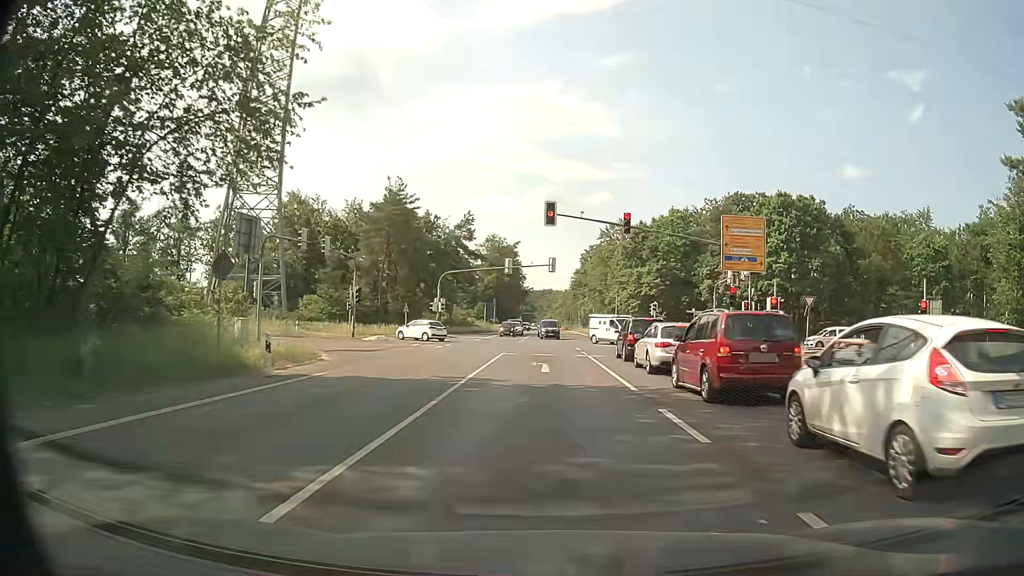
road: primary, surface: asphalt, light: Day
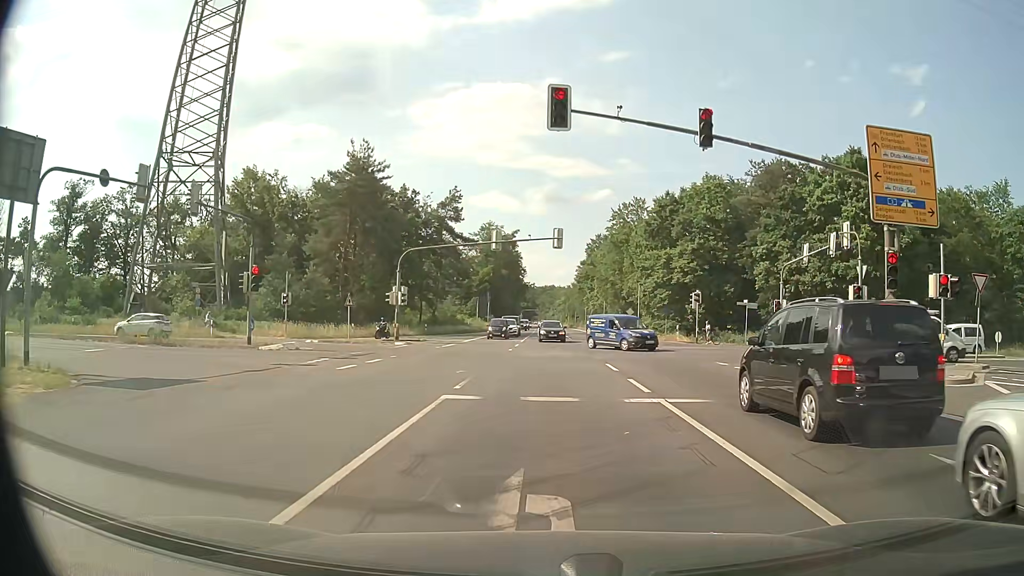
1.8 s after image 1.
(0.0, +16.8) m; 0°
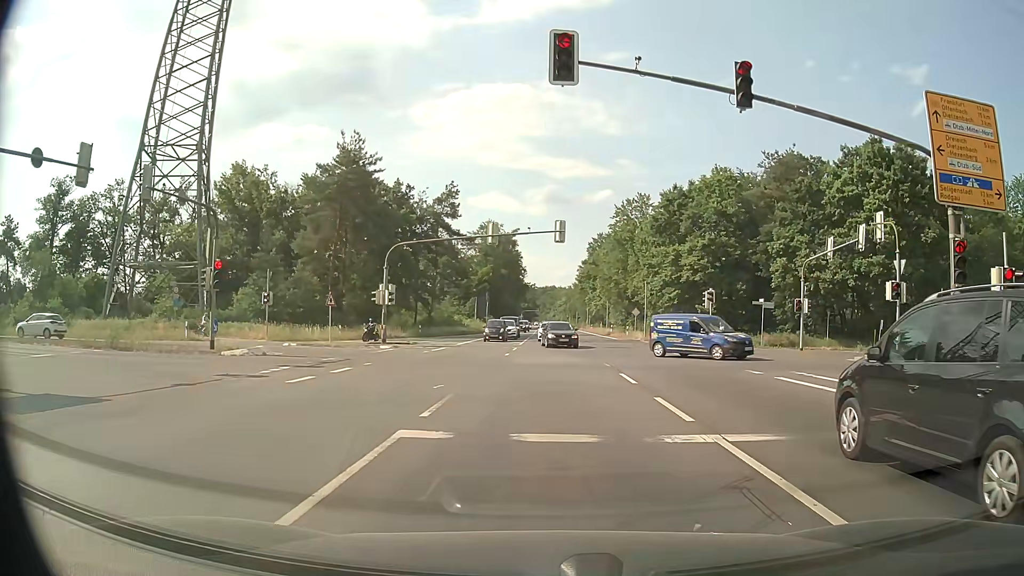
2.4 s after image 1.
(0.0, +3.5) m; 0°
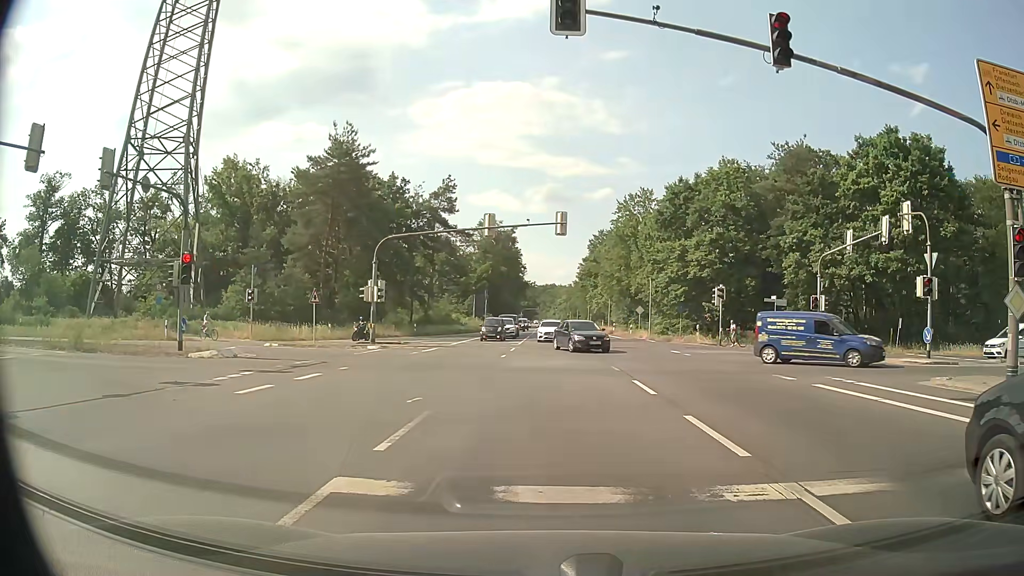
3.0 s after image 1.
(0.0, +2.4) m; 0°
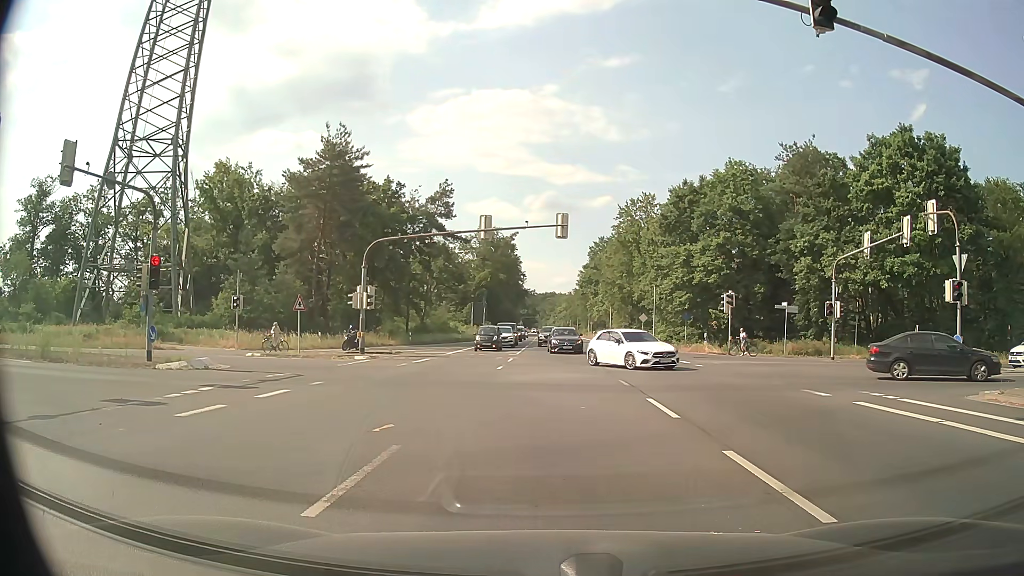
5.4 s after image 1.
(0.0, +1.9) m; 0°
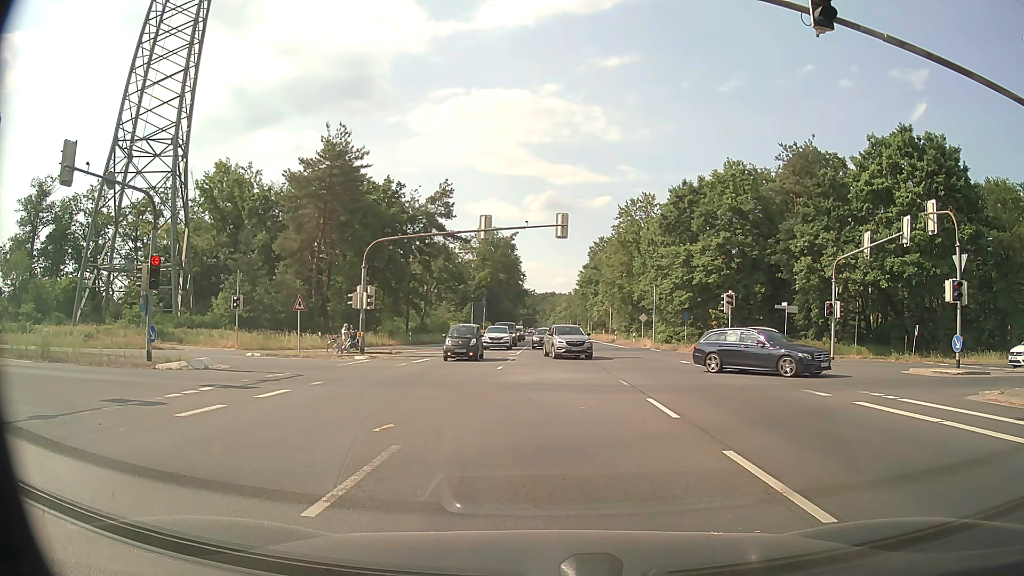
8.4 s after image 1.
(0.0, 0.0) m; 0°
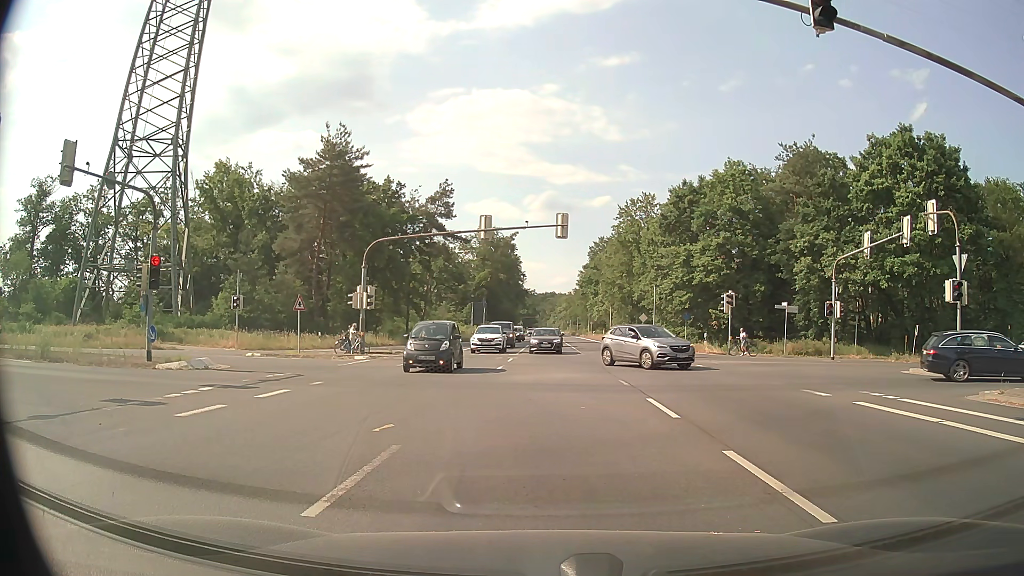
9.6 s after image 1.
(0.0, 0.0) m; 0°
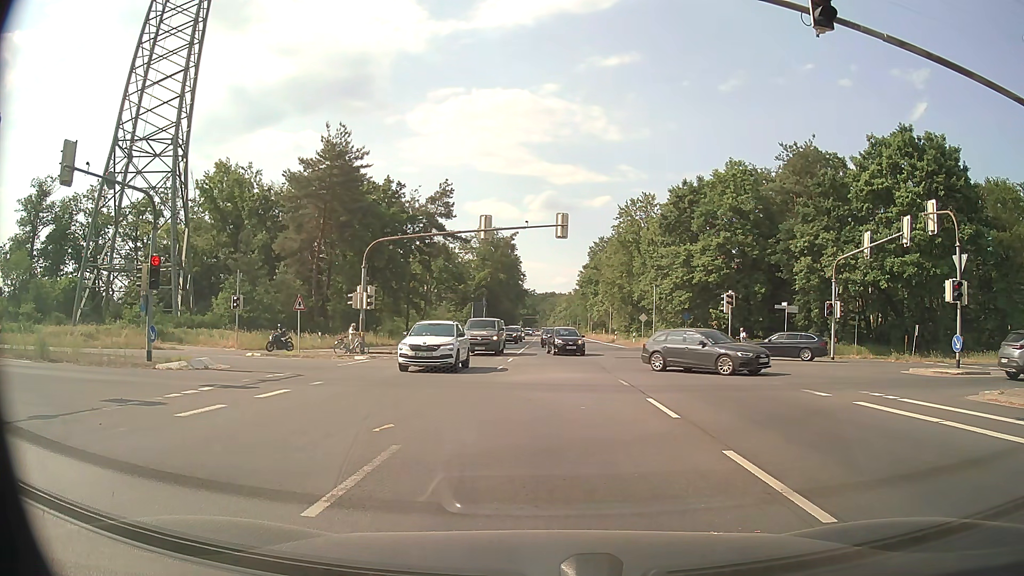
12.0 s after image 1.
(0.0, 0.0) m; 0°
